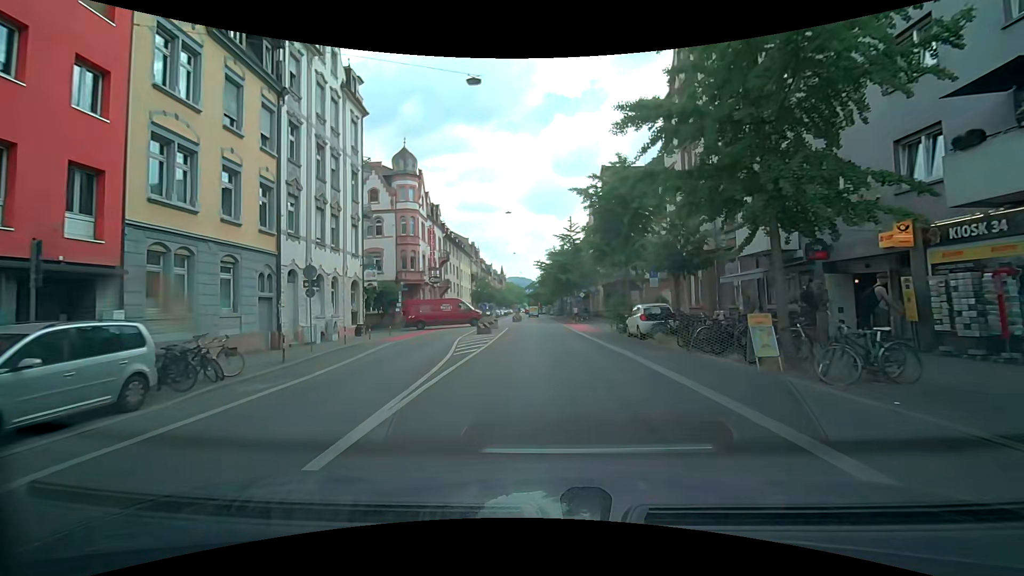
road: secondary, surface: asphalt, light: Day
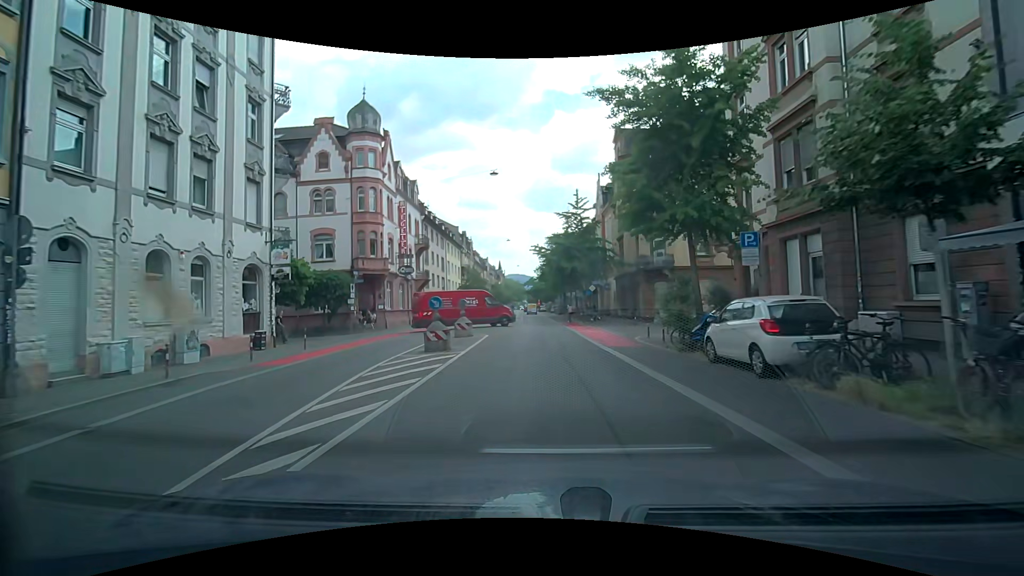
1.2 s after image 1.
(0.0, +11.6) m; -1°
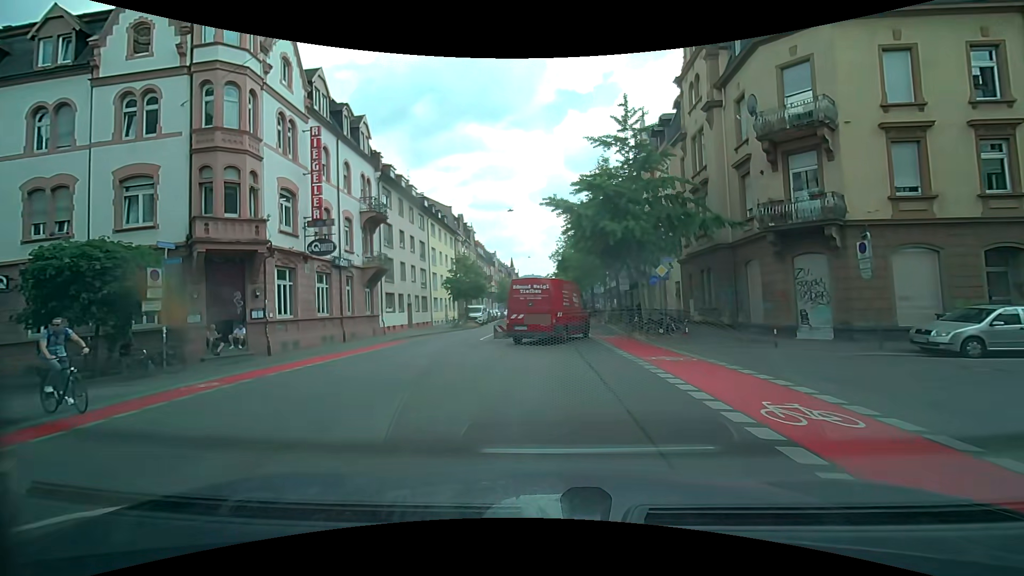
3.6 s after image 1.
(-0.1, +19.4) m; -1°
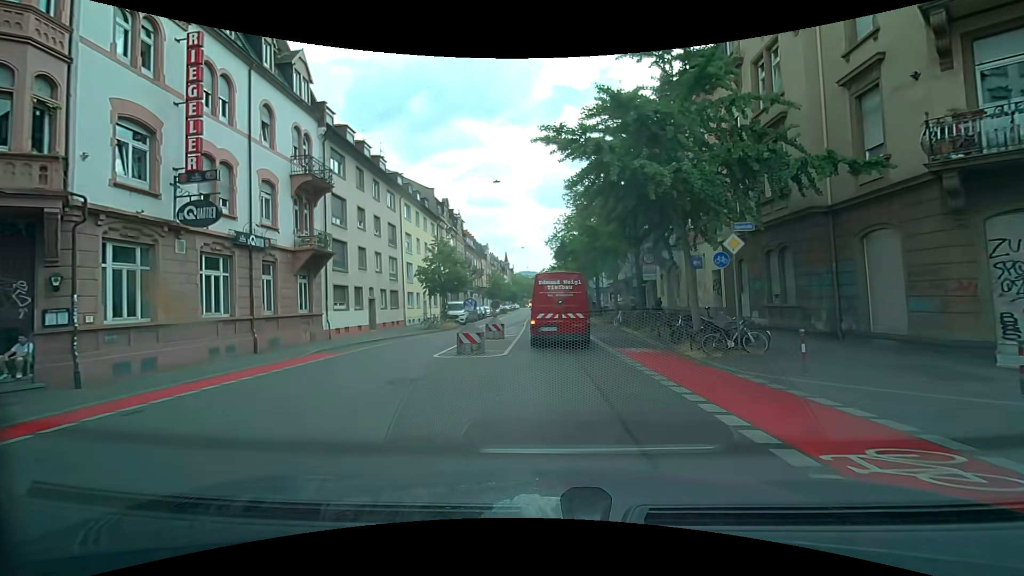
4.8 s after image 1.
(0.0, +8.6) m; 0°
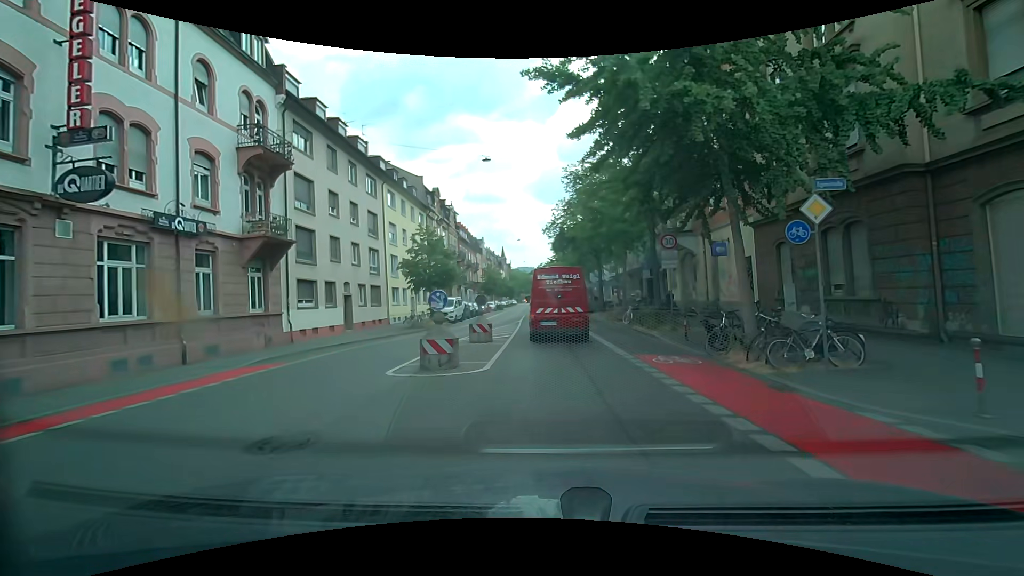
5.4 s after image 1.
(0.0, +4.0) m; +1°
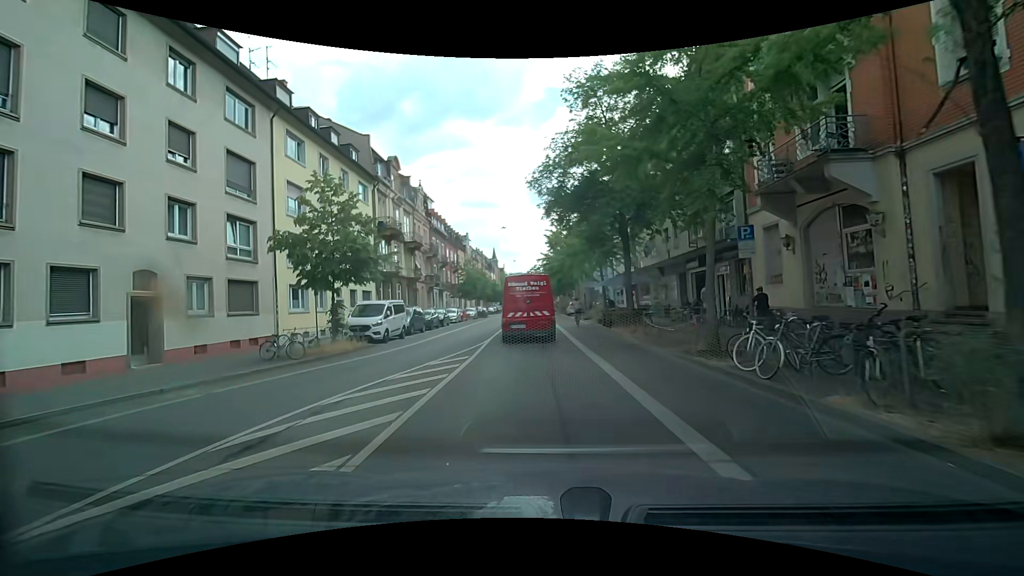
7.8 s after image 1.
(+0.3, +15.7) m; -1°
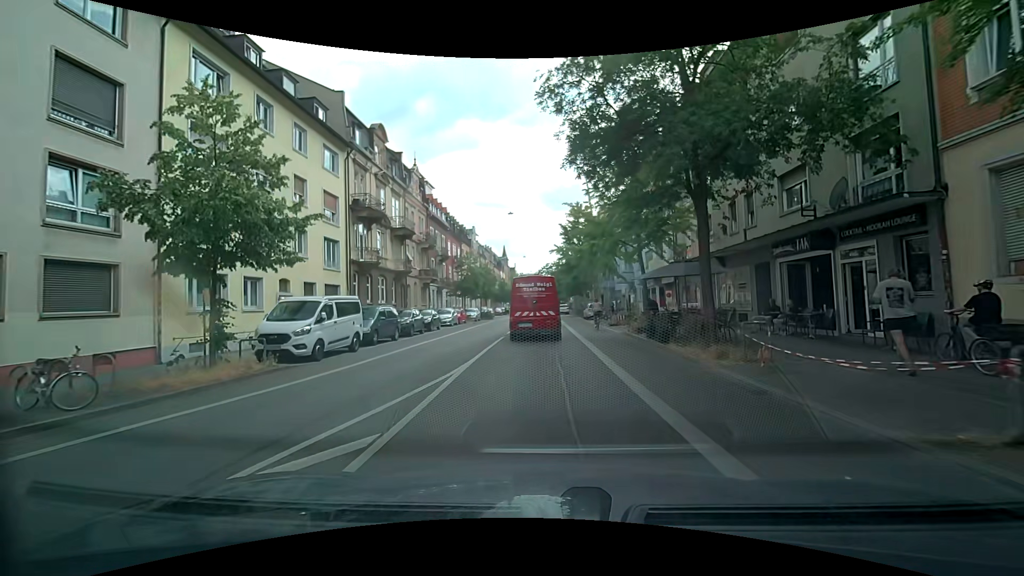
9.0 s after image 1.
(0.0, +8.6) m; -1°
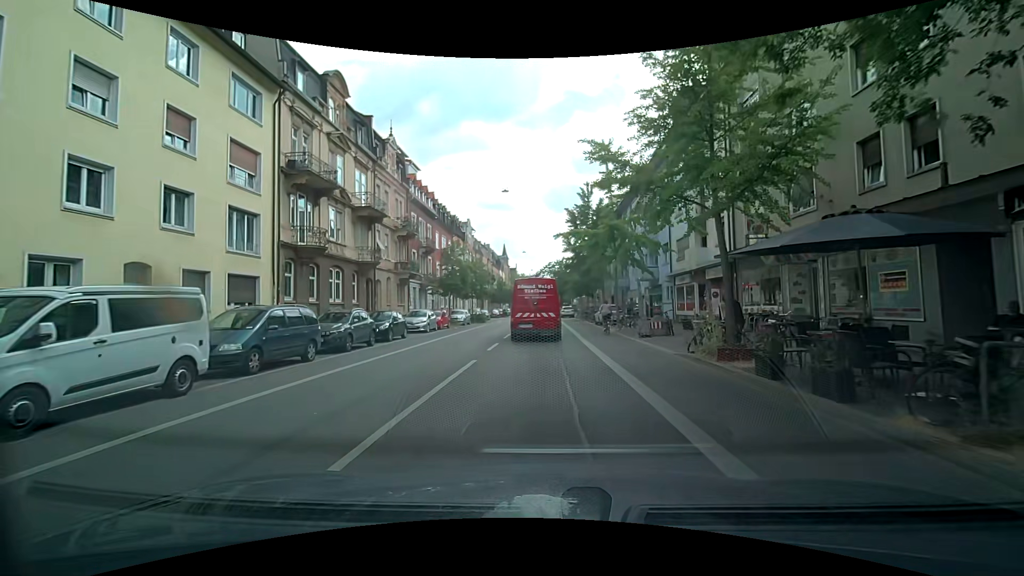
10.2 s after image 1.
(+0.1, +9.2) m; 0°
(0, +10) (0, +20) (0, +30) (0, +40) (0, +50) (0, +60) (-1, +70) (-1, +80) (-1, +90) (-1, +100) m
